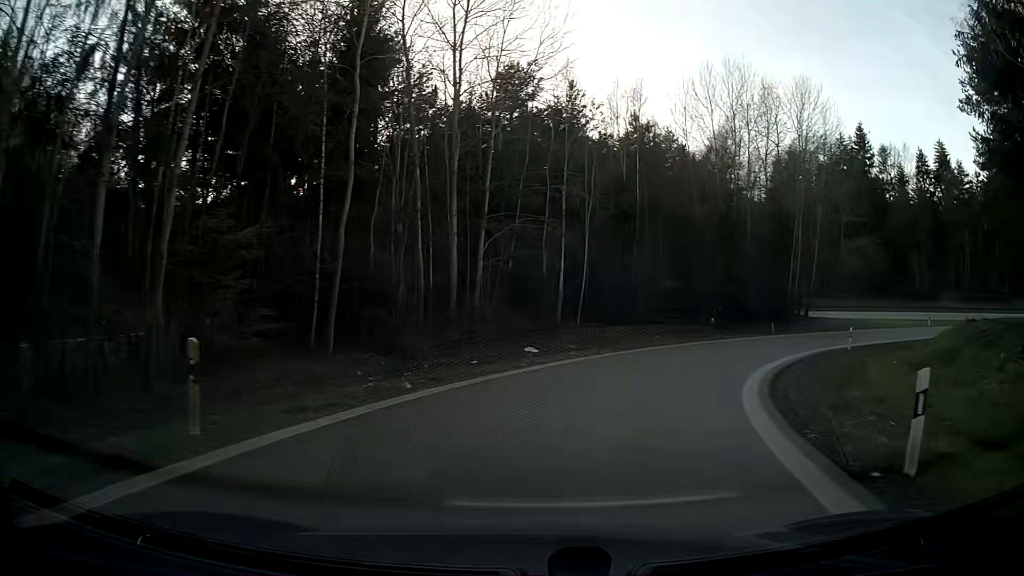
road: motorway_link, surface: asphalt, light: Day
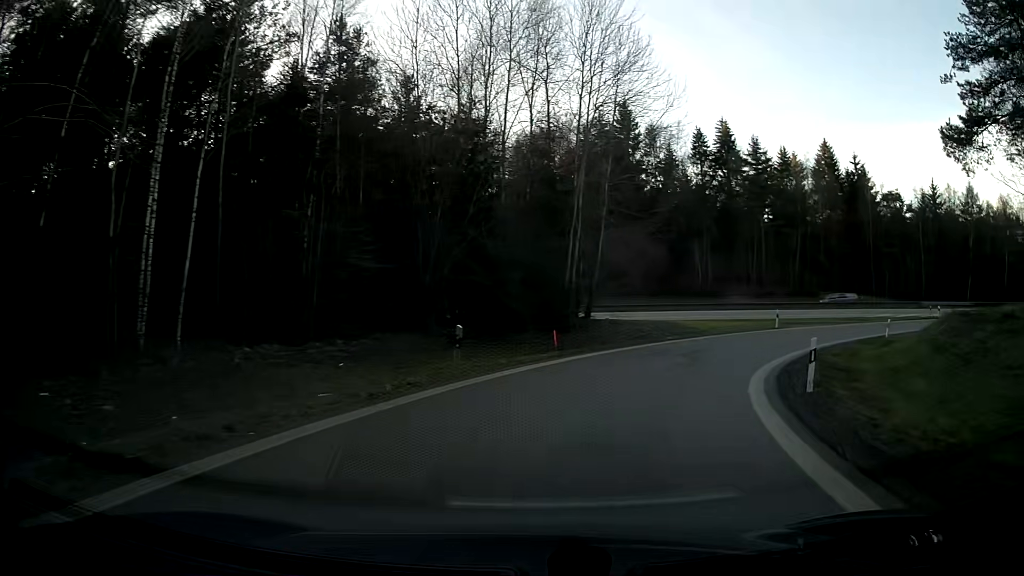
(+4.1, +18.6) m; +24°
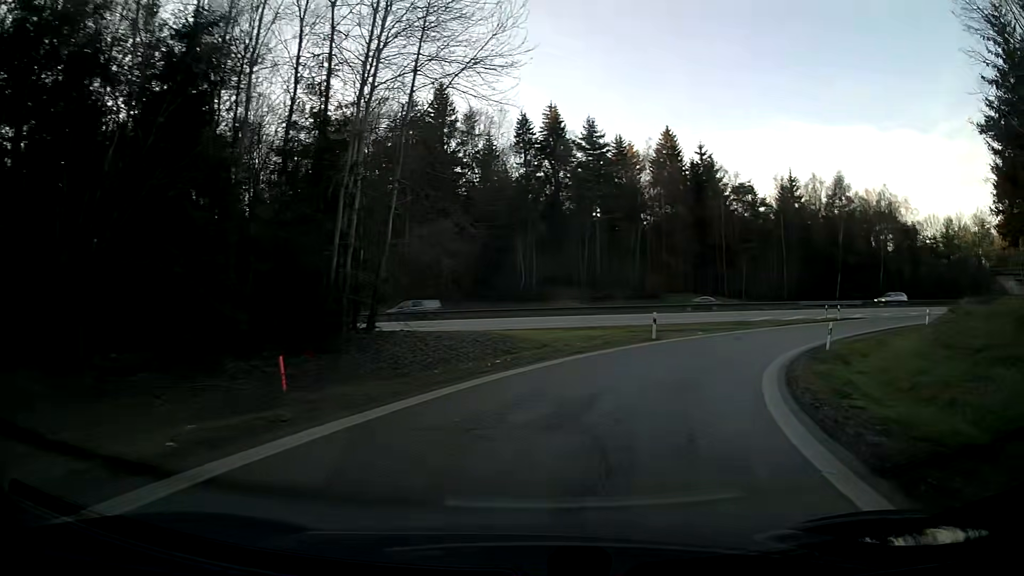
(+1.7, +12.9) m; +15°
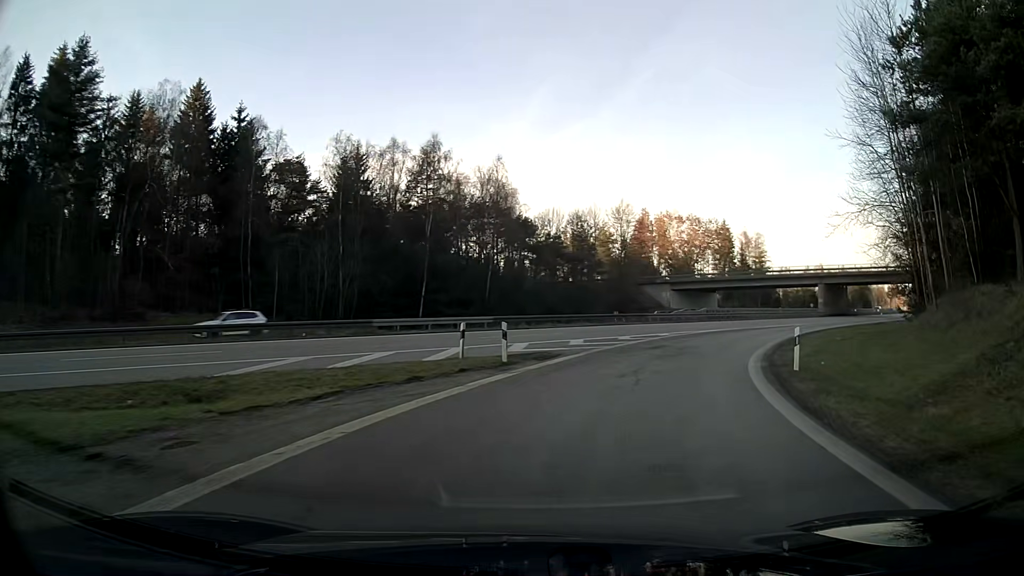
(+10.9, +30.4) m; +38°
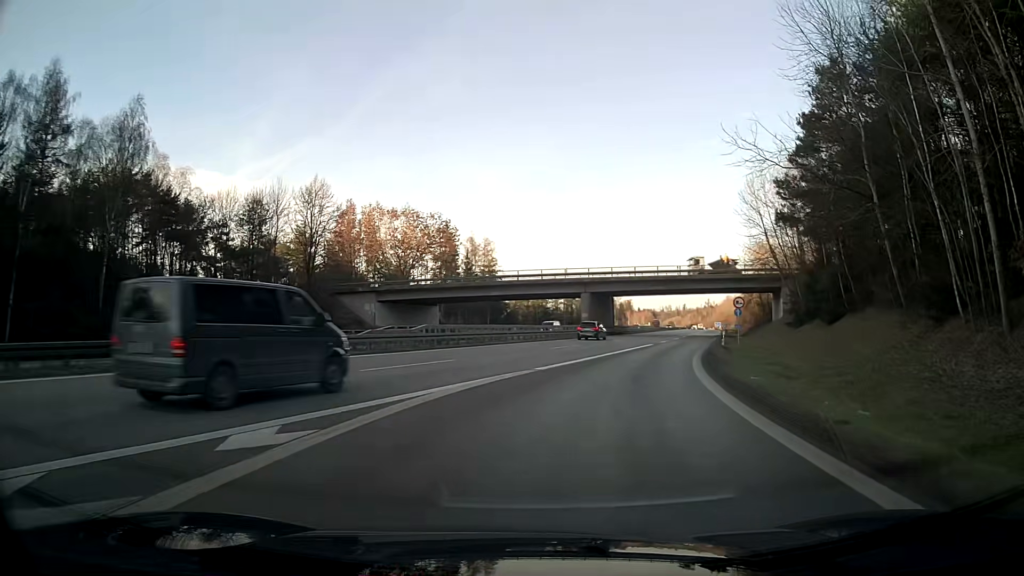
(+5.4, +25.6) m; +23°
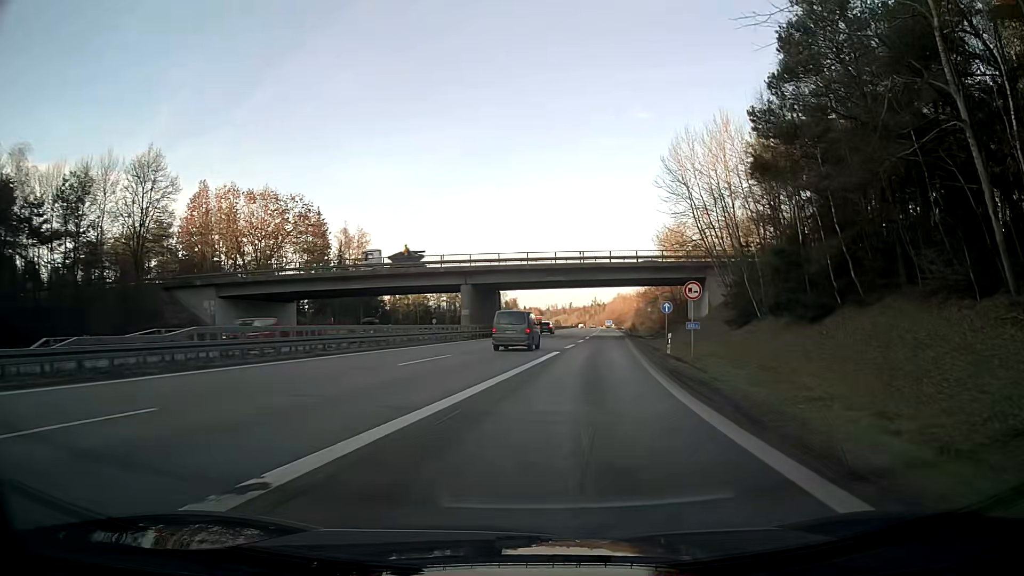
(+1.2, +13.7) m; +10°
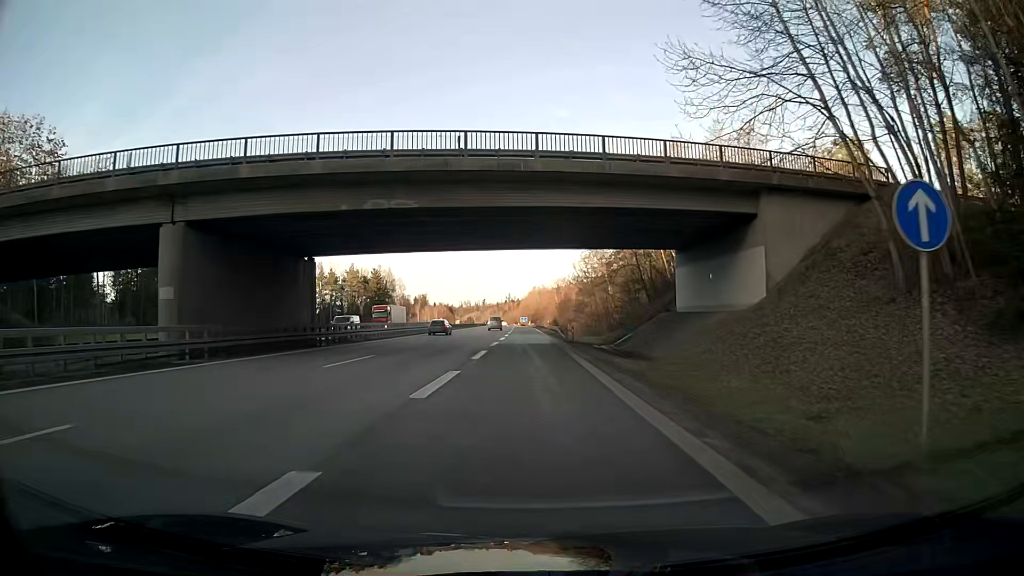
(+2.7, +37.5) m; +6°
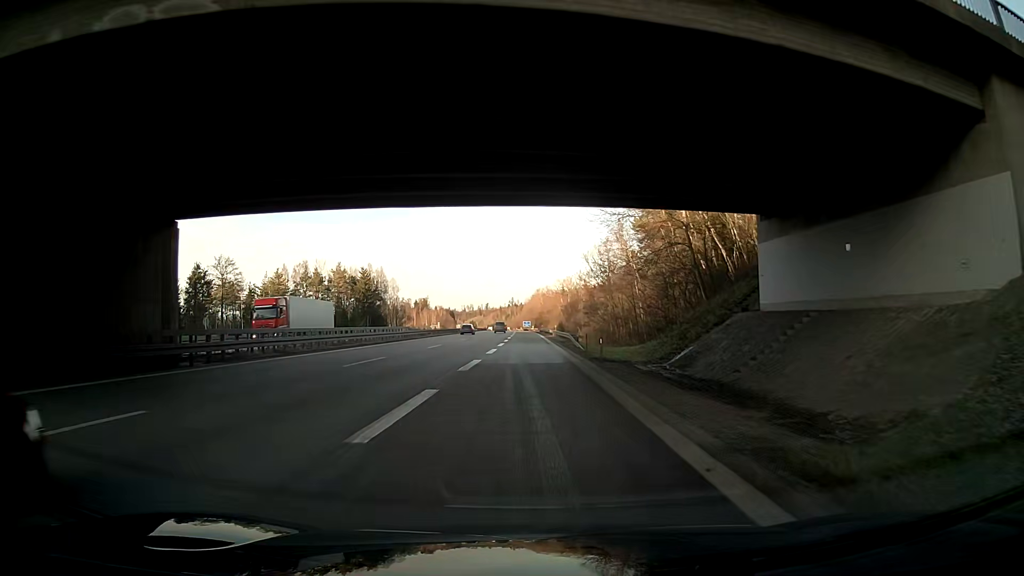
(-0.1, +16.2) m; 0°
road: motorway
(0, +10) (0, +20) (0, +30) (0, +40) (0, +50) (0, +60) (-1, +70) (-1, +80) (-2, +90) (-2, +100) m
